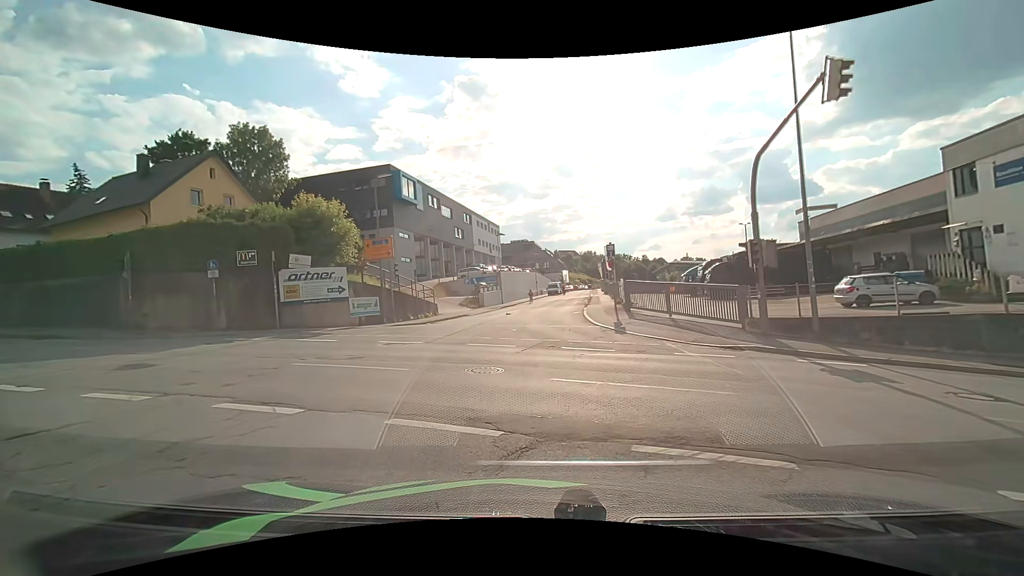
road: residential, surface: asphalt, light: Day
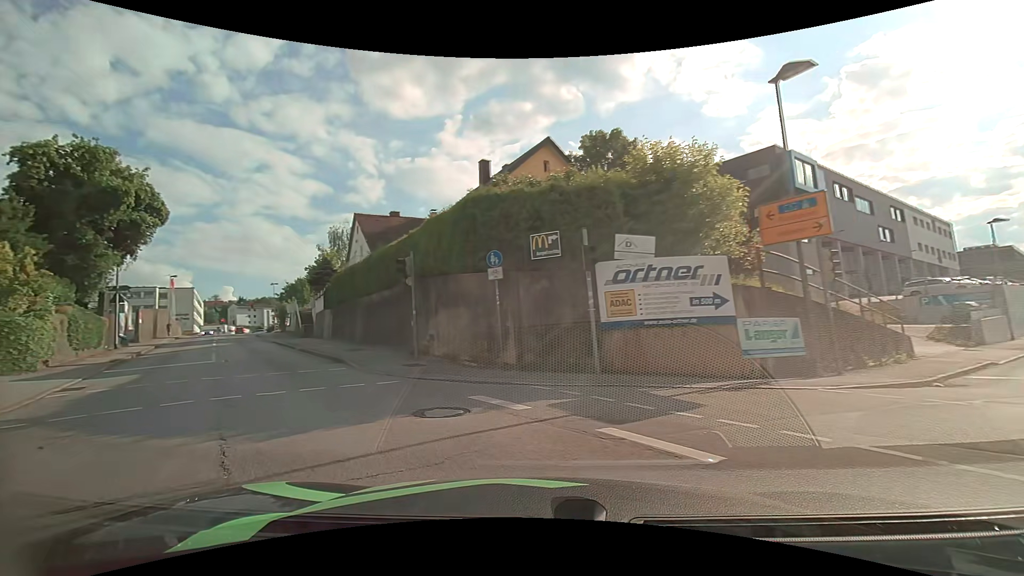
(-3.6, +11.9) m; -41°
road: tertiary
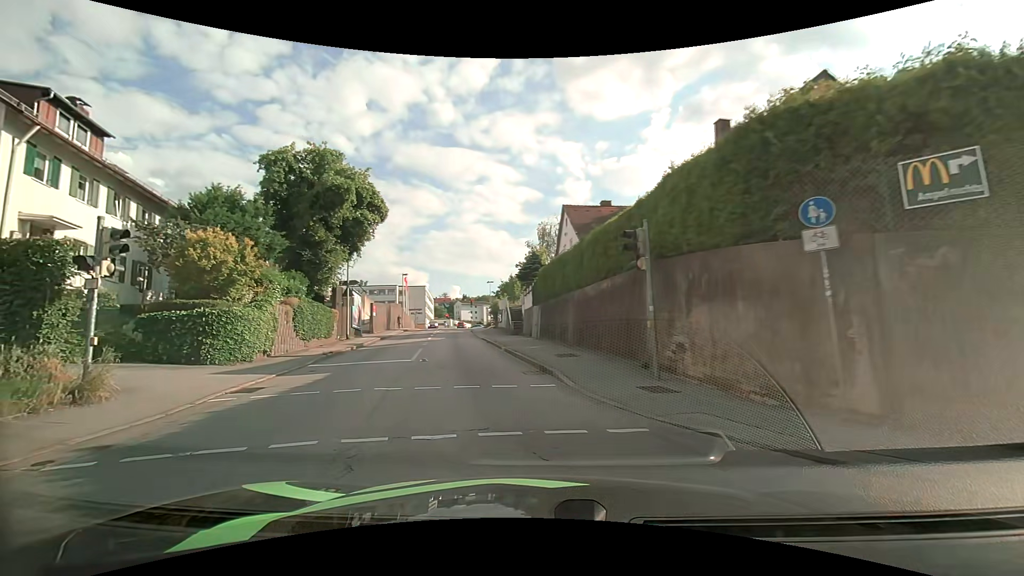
(-1.1, +4.9) m; -25°
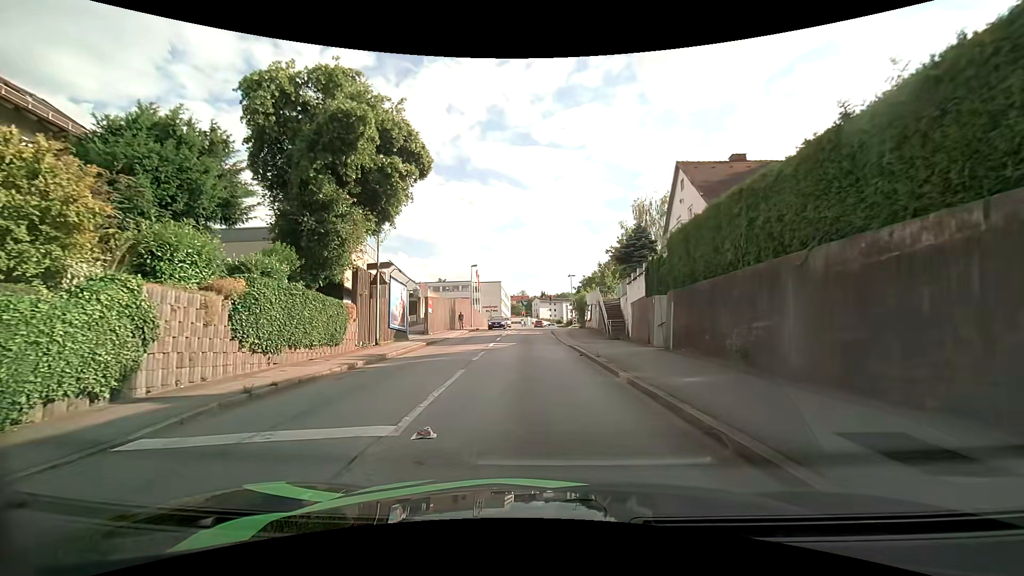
(-1.2, +11.1) m; -9°
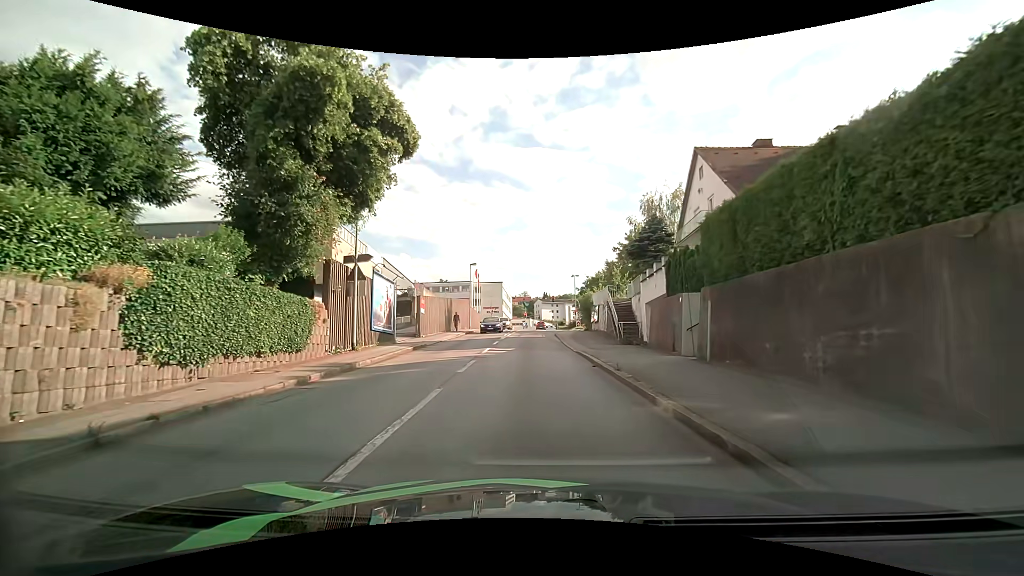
(0.0, +3.3) m; -1°
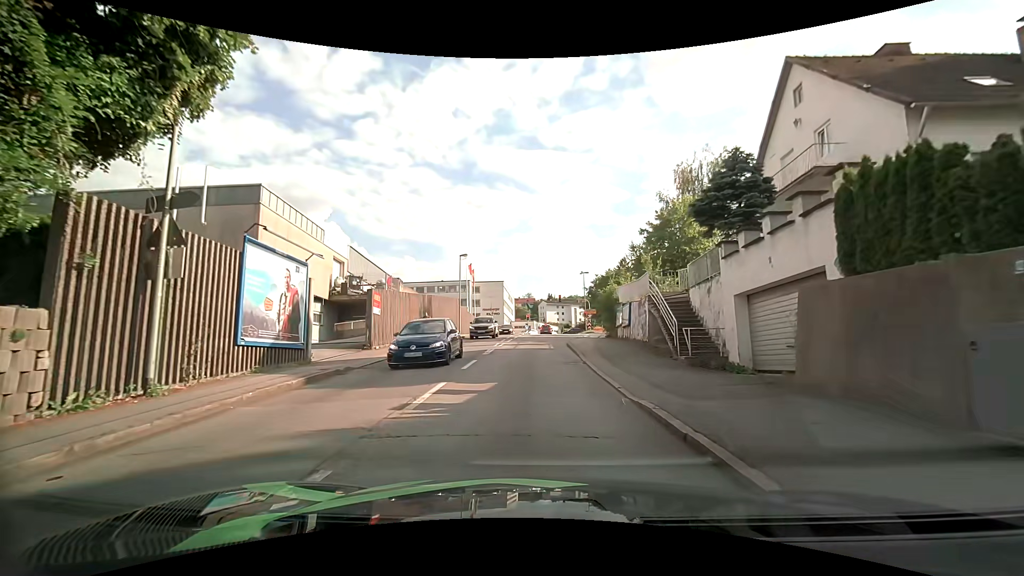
(+0.1, +11.0) m; 0°
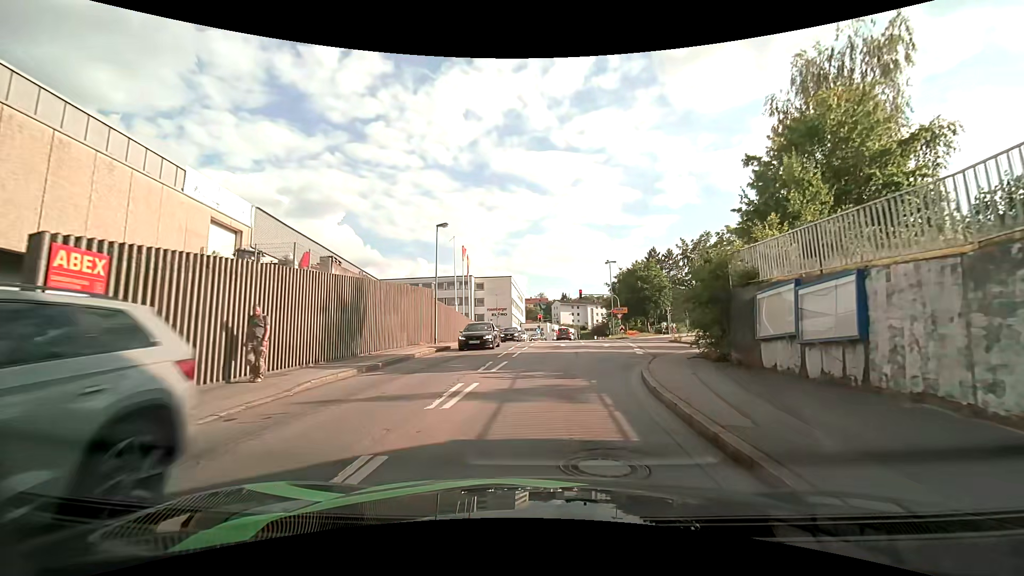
(-0.3, +17.0) m; -2°
